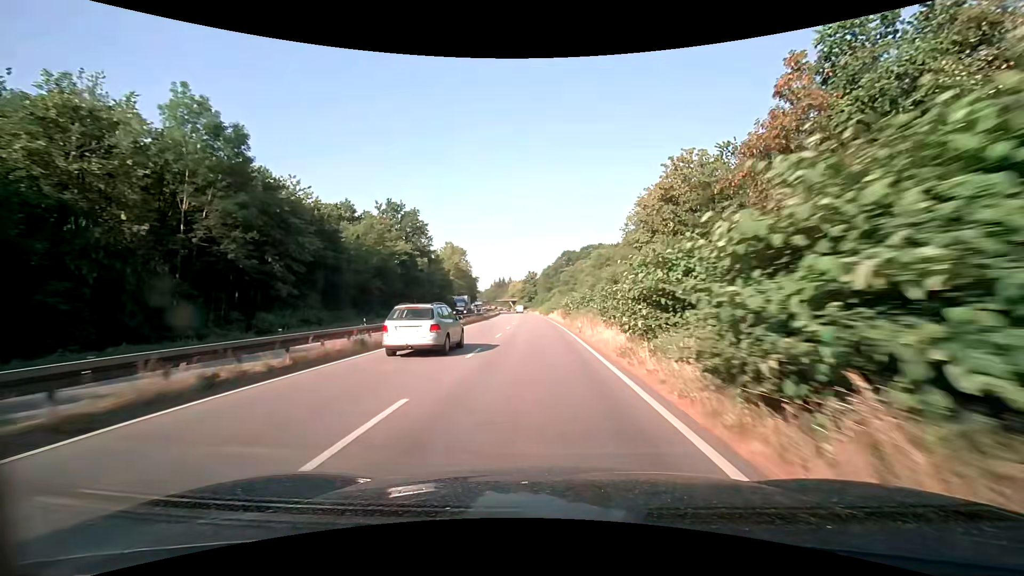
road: trunk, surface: asphalt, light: Day
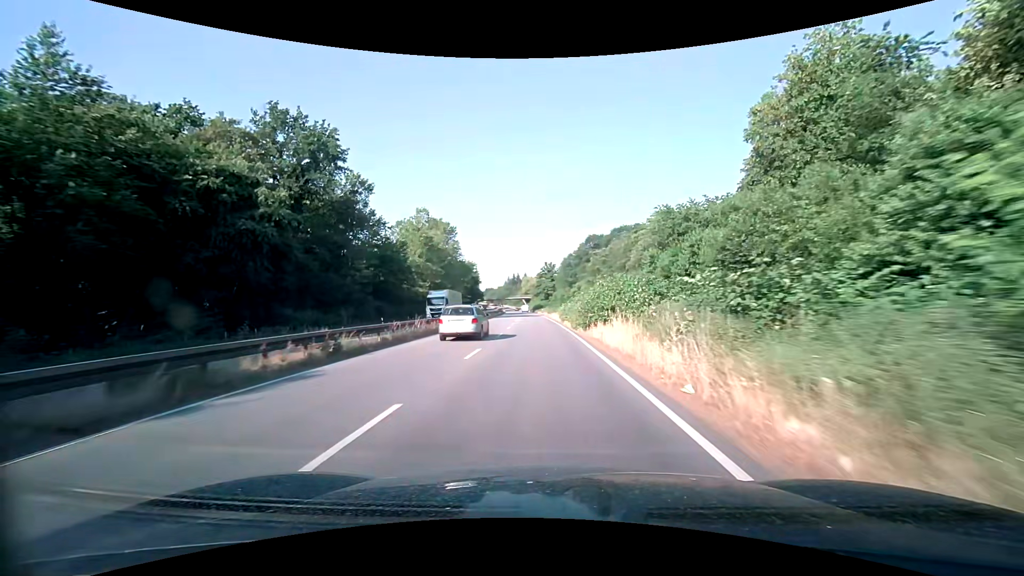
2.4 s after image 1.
(-0.7, +45.6) m; -2°
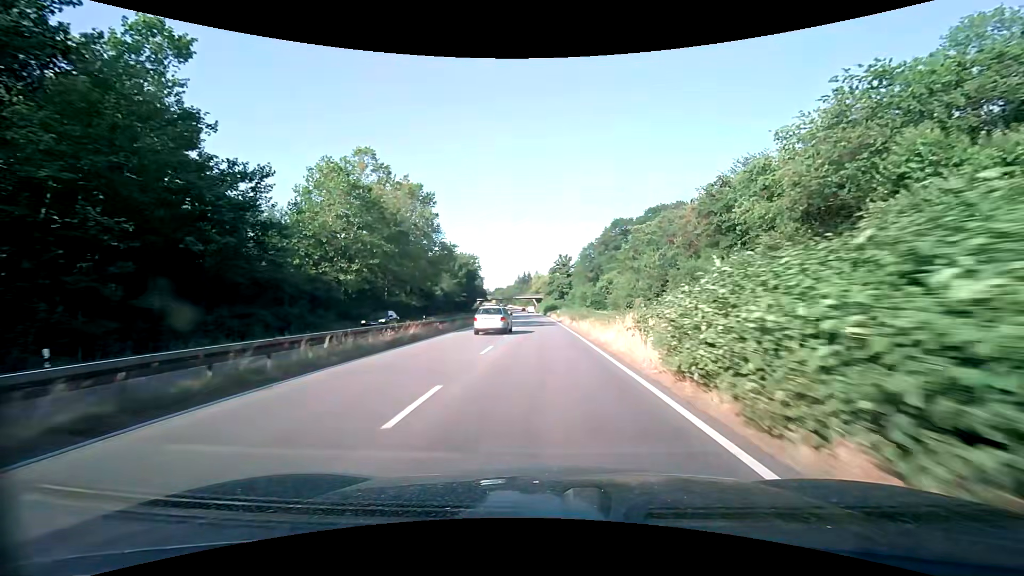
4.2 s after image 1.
(-0.7, +34.5) m; -2°
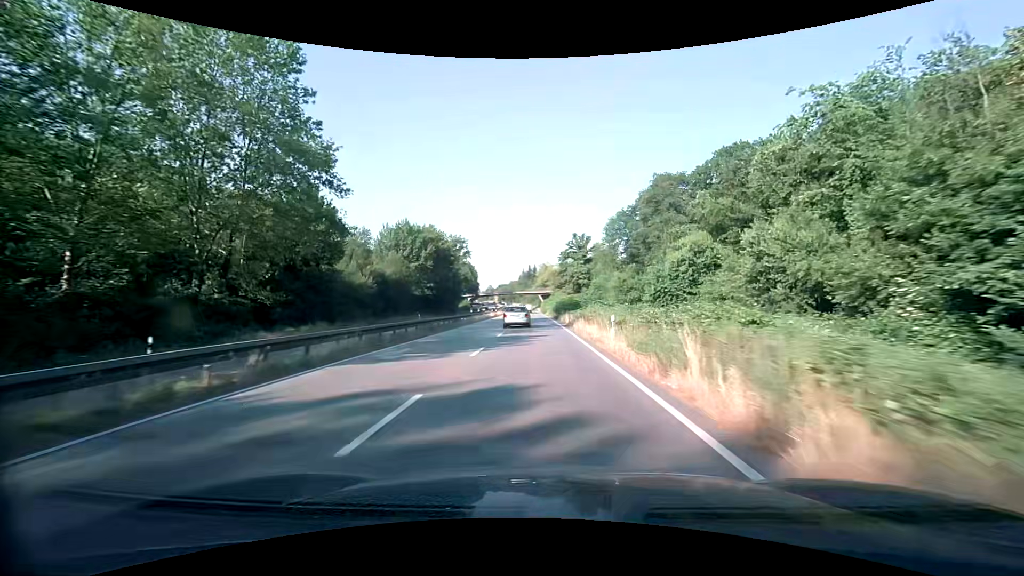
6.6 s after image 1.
(-0.3, +46.3) m; -1°
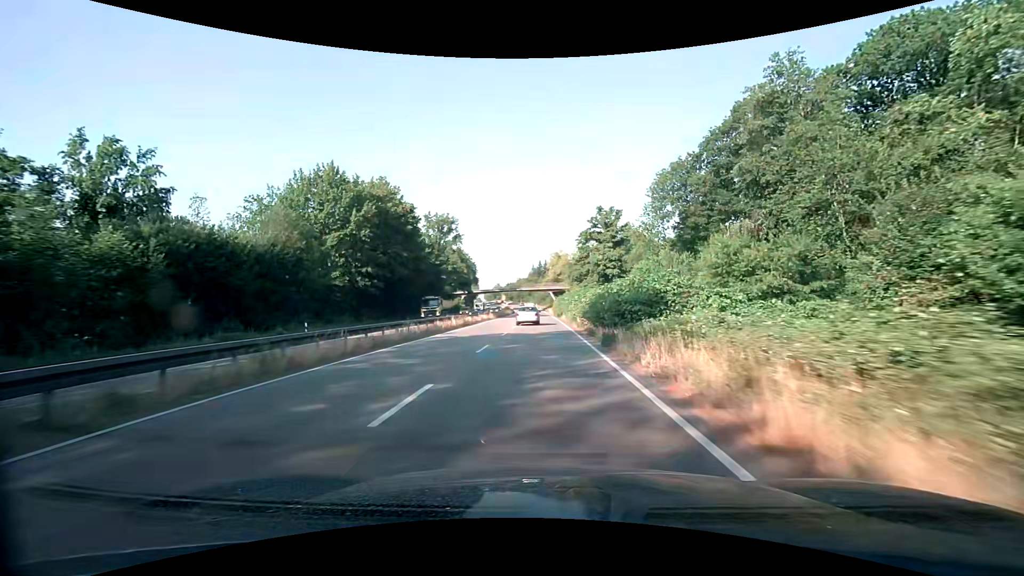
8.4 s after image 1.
(-0.2, +35.1) m; -1°
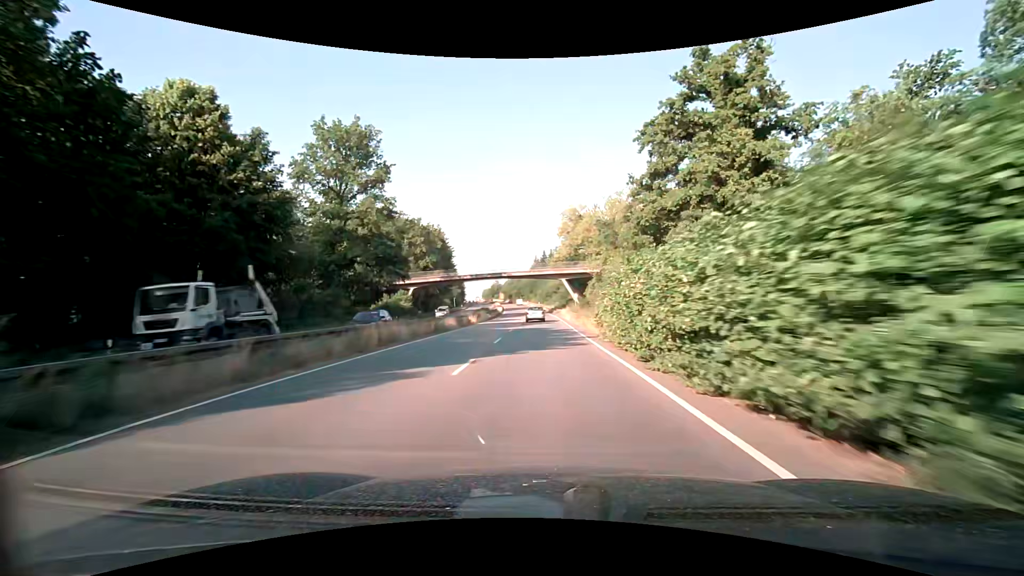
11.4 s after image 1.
(-0.3, +59.1) m; 0°
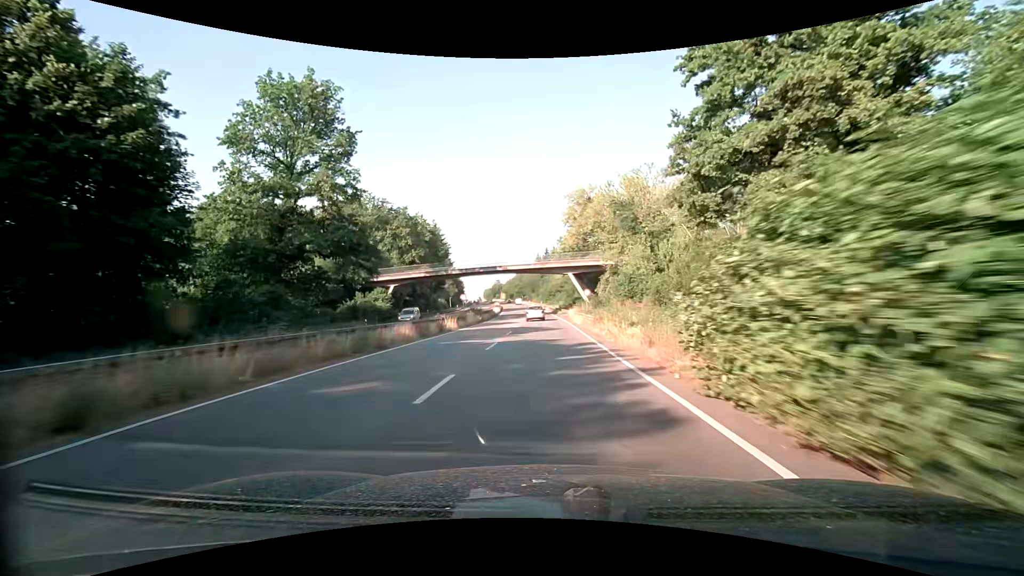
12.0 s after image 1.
(0.0, +11.9) m; 0°
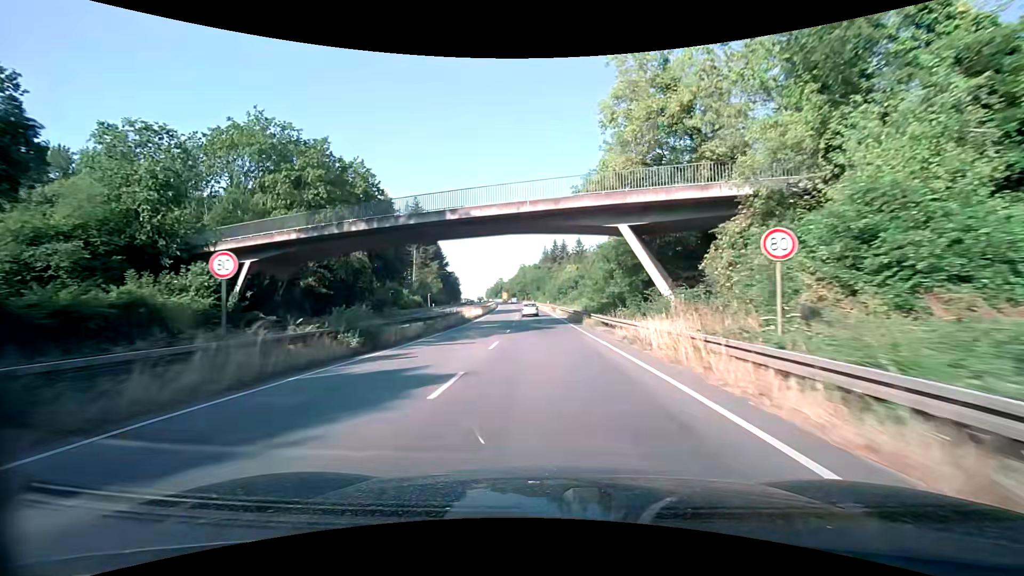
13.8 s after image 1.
(-0.6, +35.7) m; -1°
(0, +10) (0, +20) (0, +30) (-1, +40) (-1, +50) (-1, +60) (-2, +70) (-2, +80) (-3, +90) (-4, +100) m
